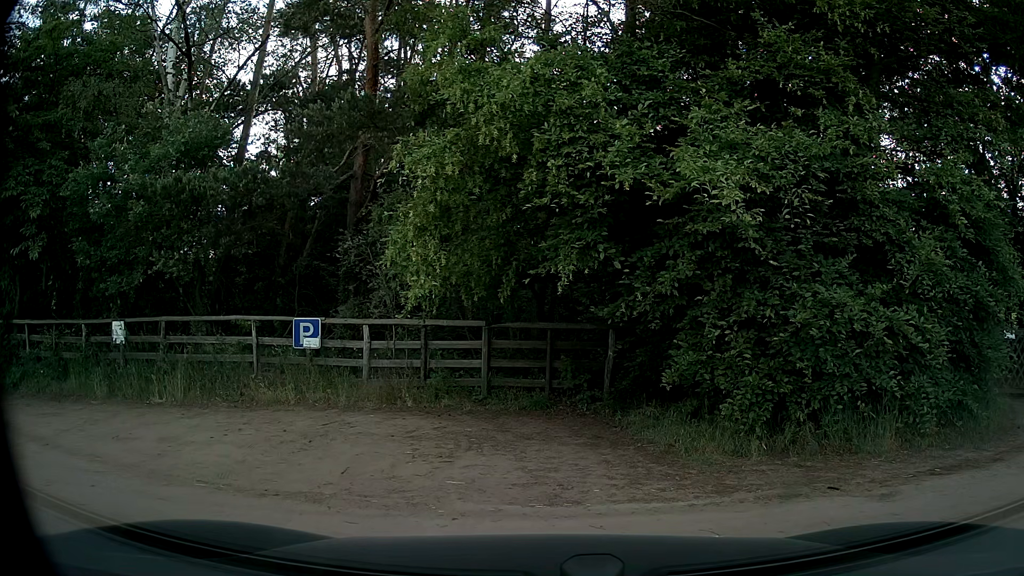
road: secondary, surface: asphalt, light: Day
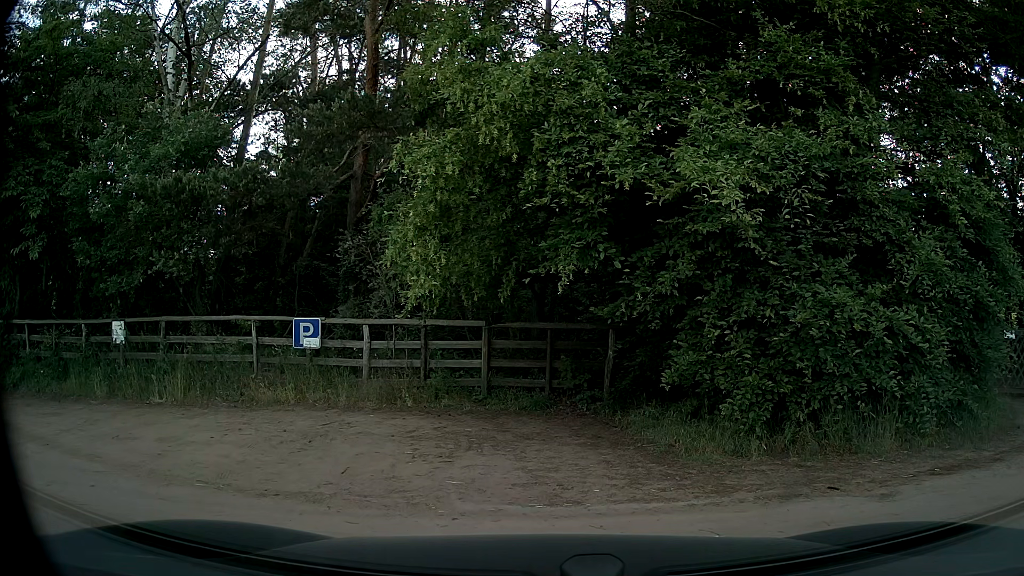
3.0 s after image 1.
(0.0, 0.0) m; 0°
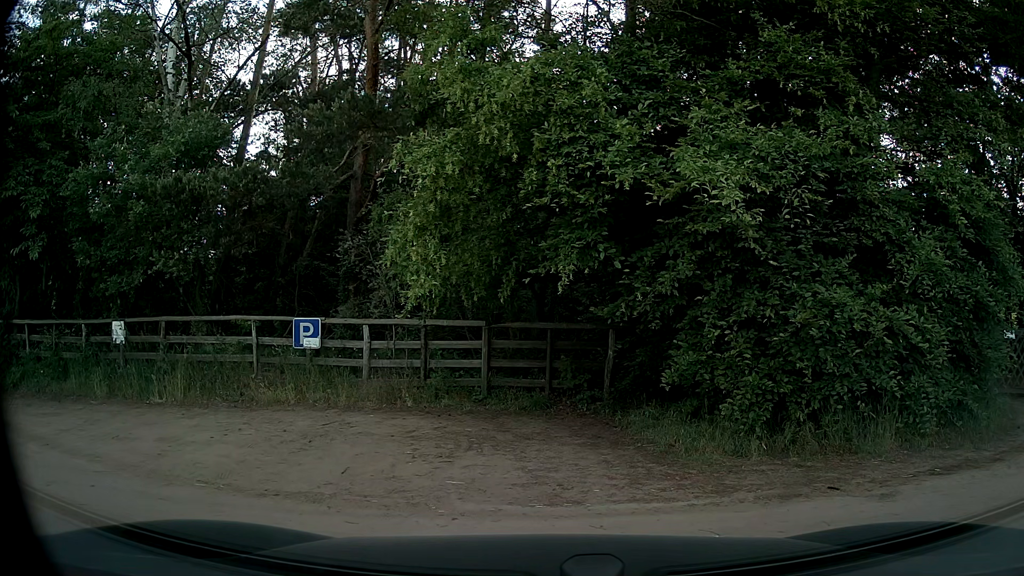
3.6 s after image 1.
(0.0, 0.0) m; 0°
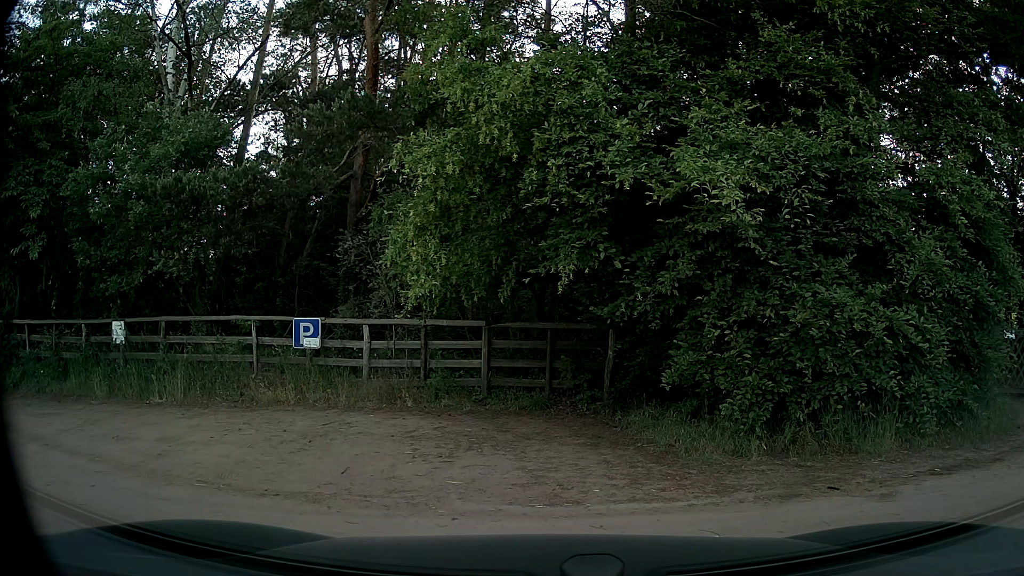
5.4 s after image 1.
(0.0, 0.0) m; 0°
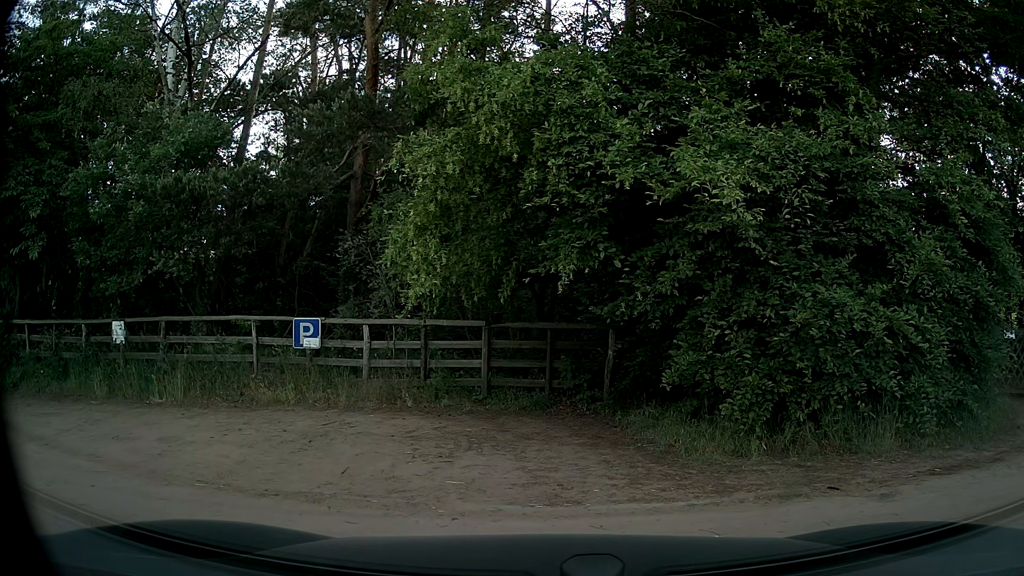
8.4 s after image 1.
(0.0, 0.0) m; 0°
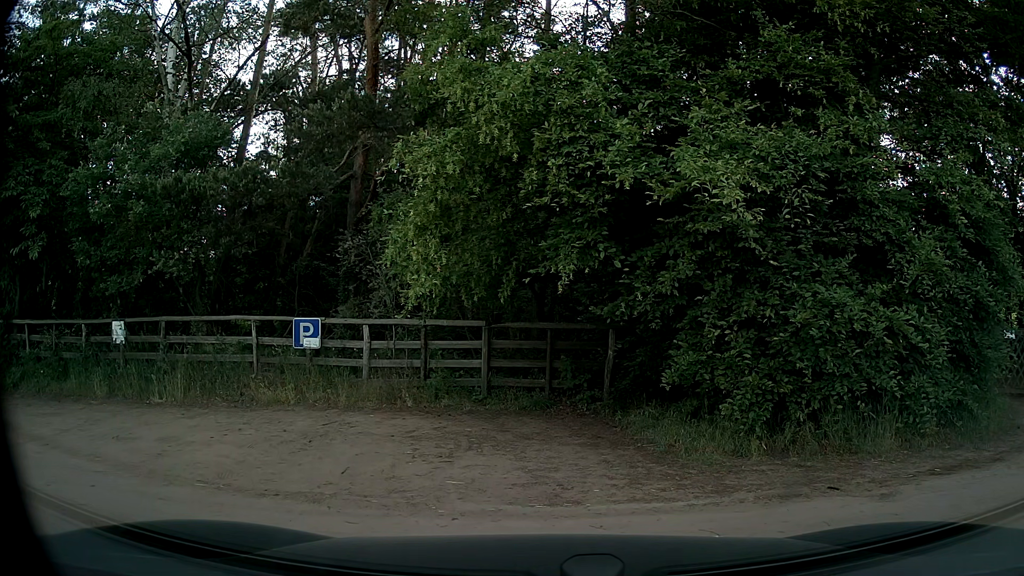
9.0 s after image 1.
(0.0, 0.0) m; 0°
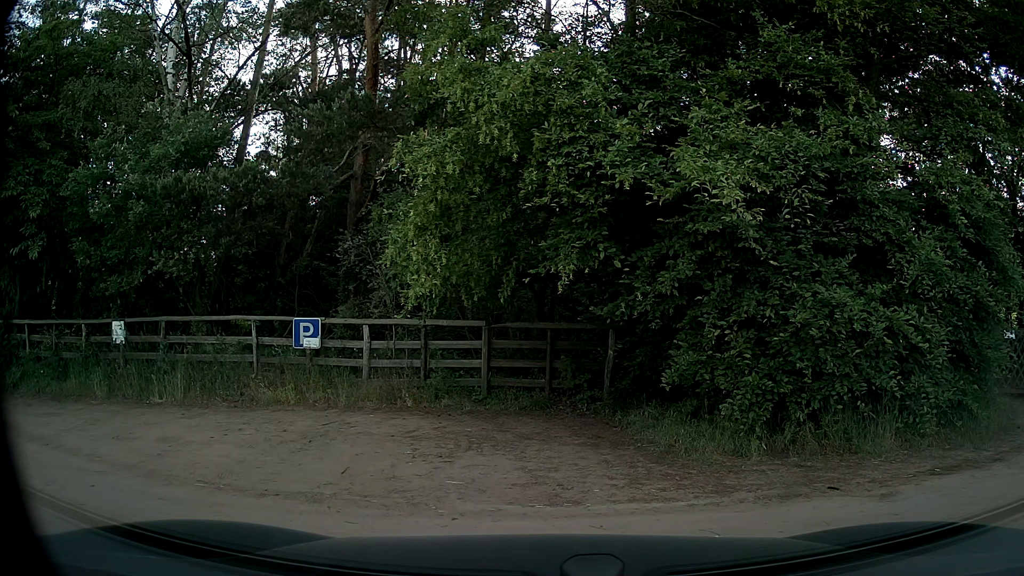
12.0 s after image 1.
(0.0, 0.0) m; 0°
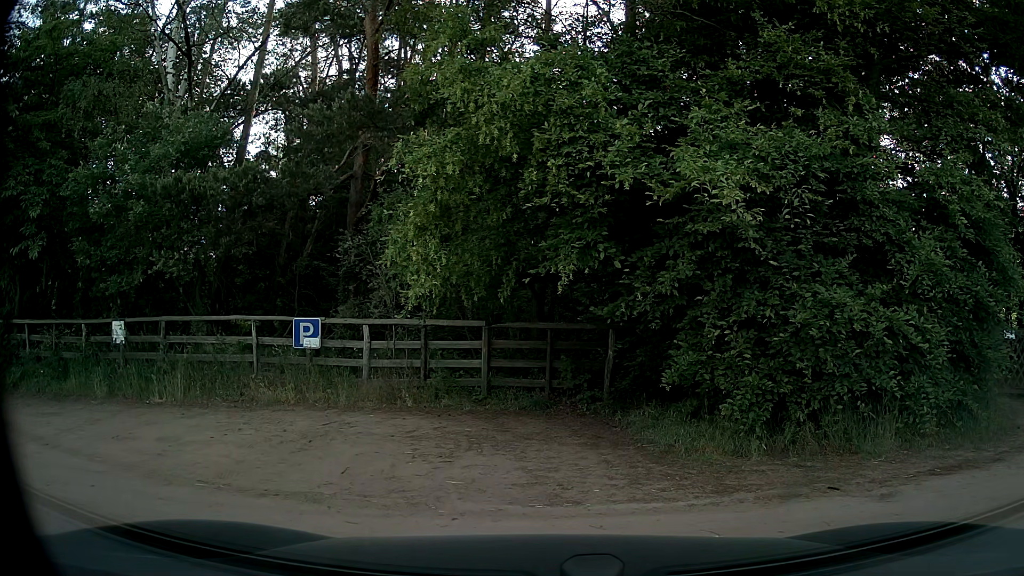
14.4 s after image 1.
(0.0, 0.0) m; 0°
